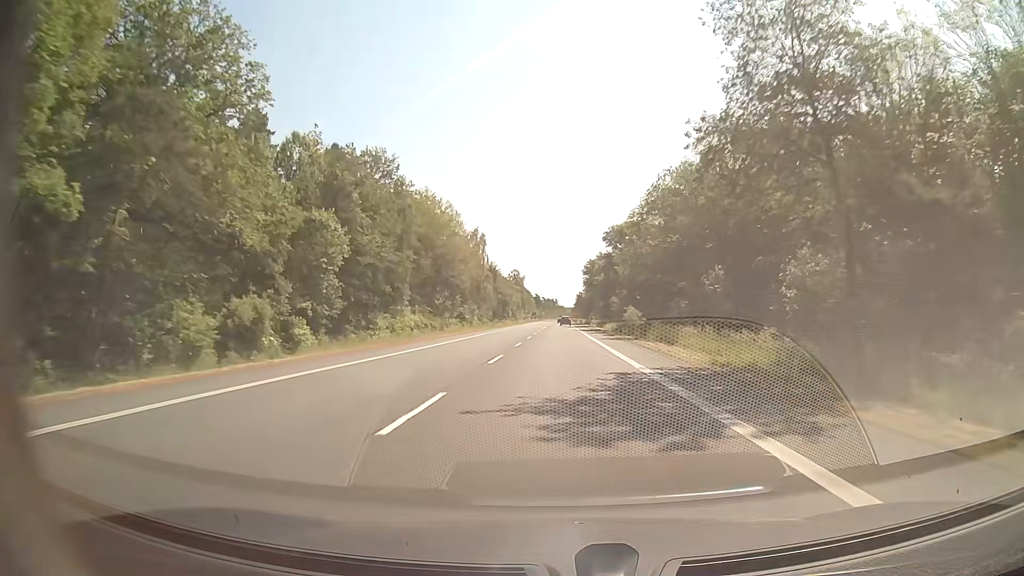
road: secondary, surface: asphalt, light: Day
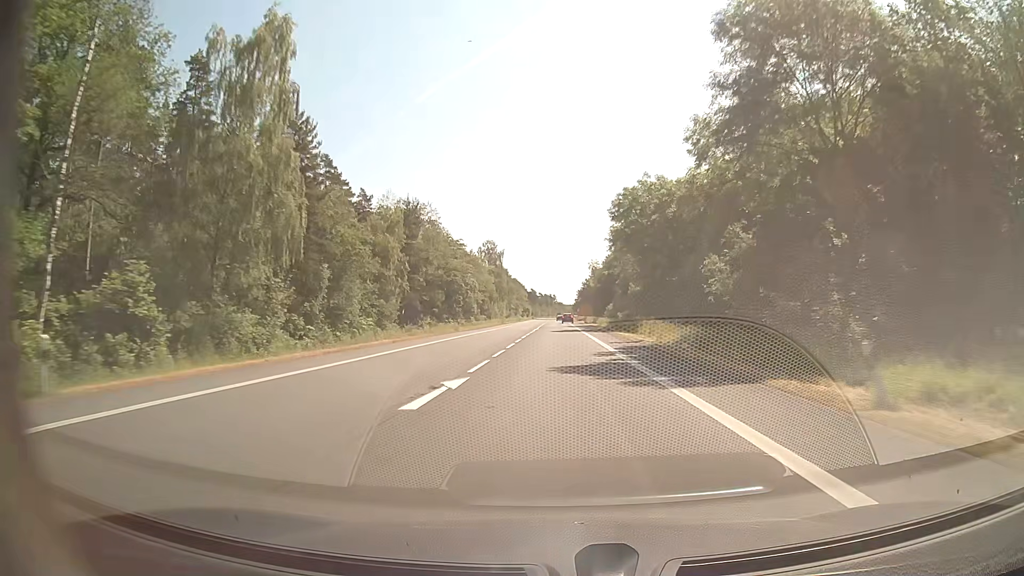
(+0.1, +81.3) m; 0°
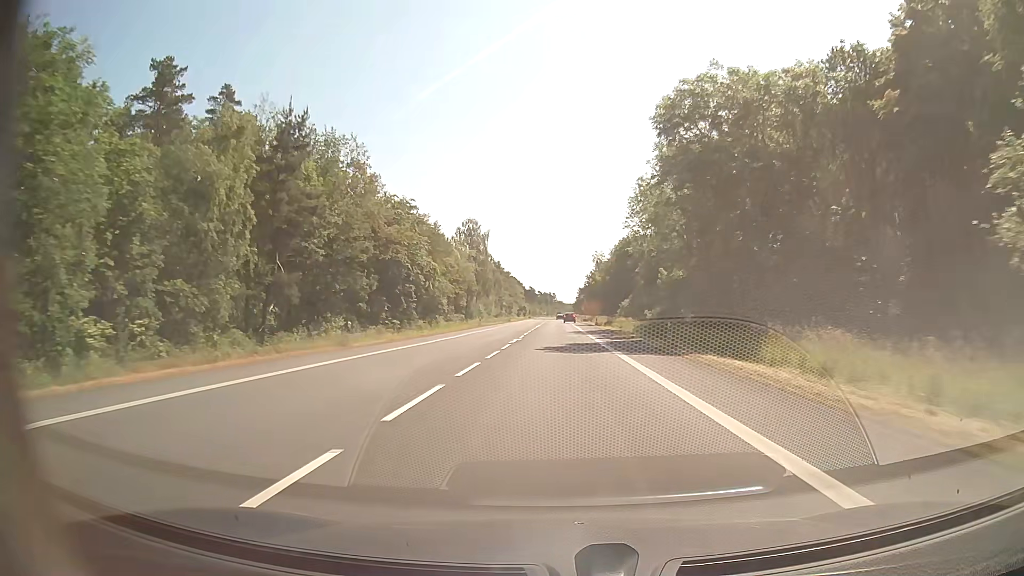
(0.0, +31.4) m; 0°
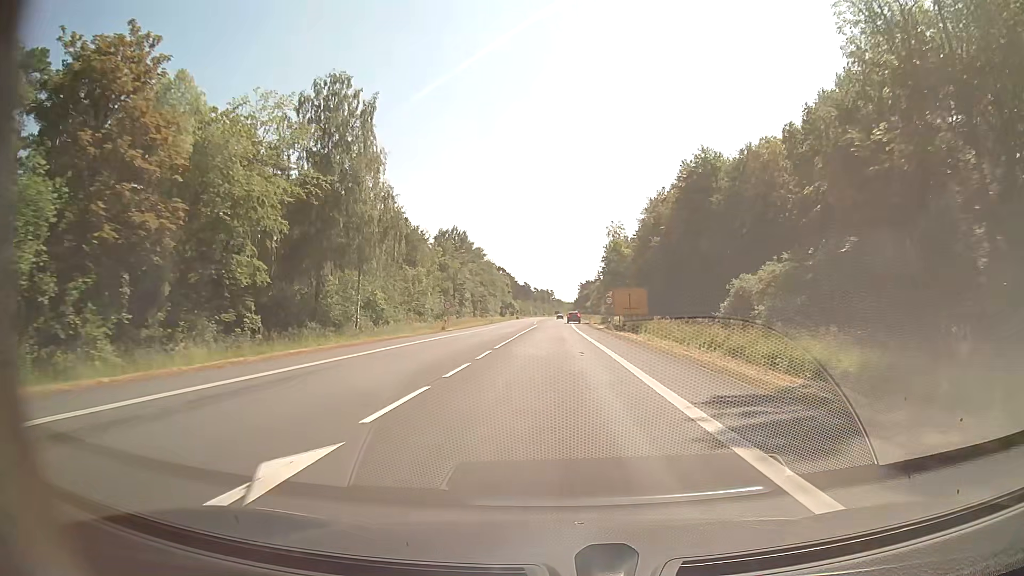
(0.0, +71.9) m; 0°
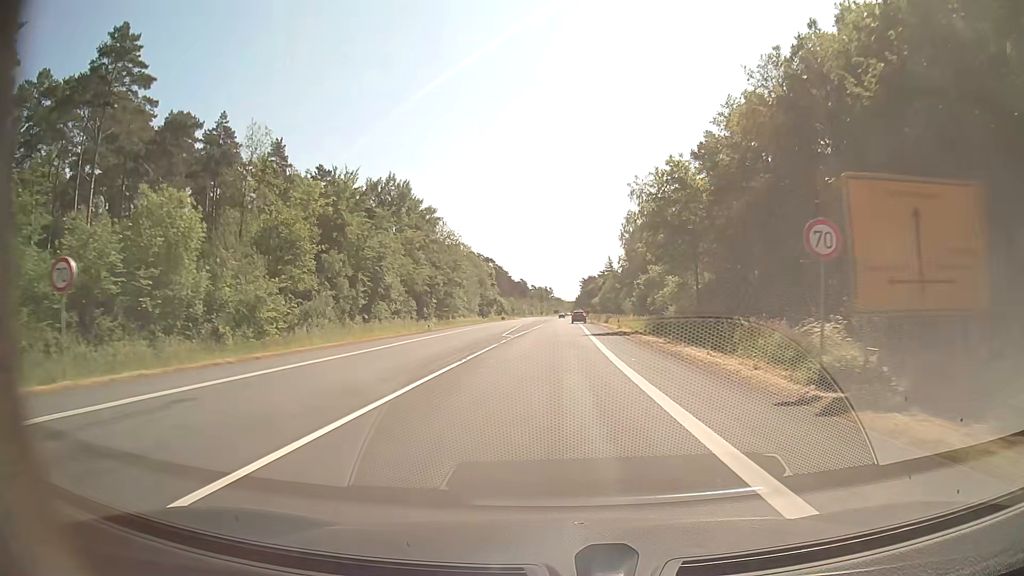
(+0.2, +50.9) m; 0°
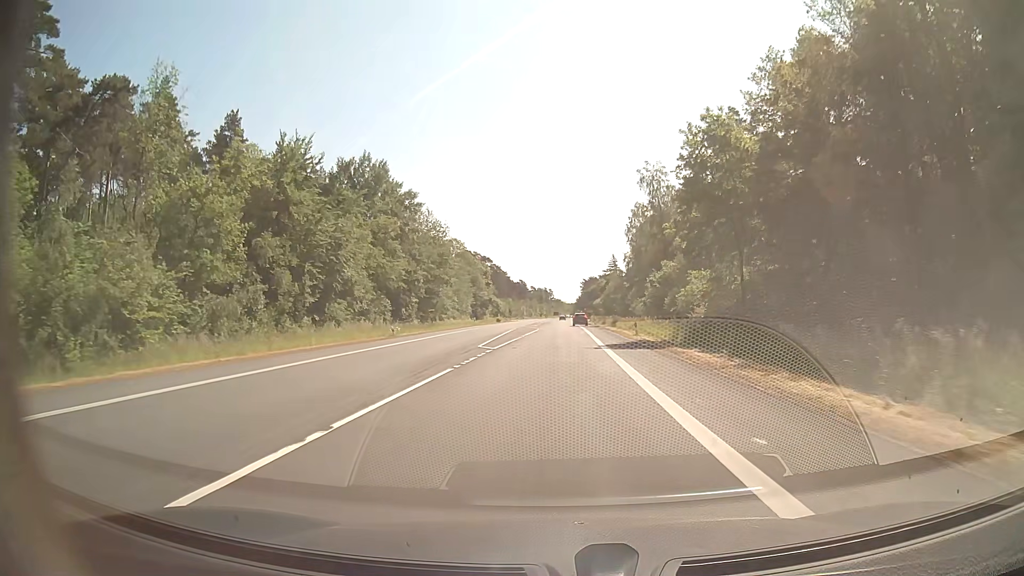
(0.0, +11.8) m; 0°
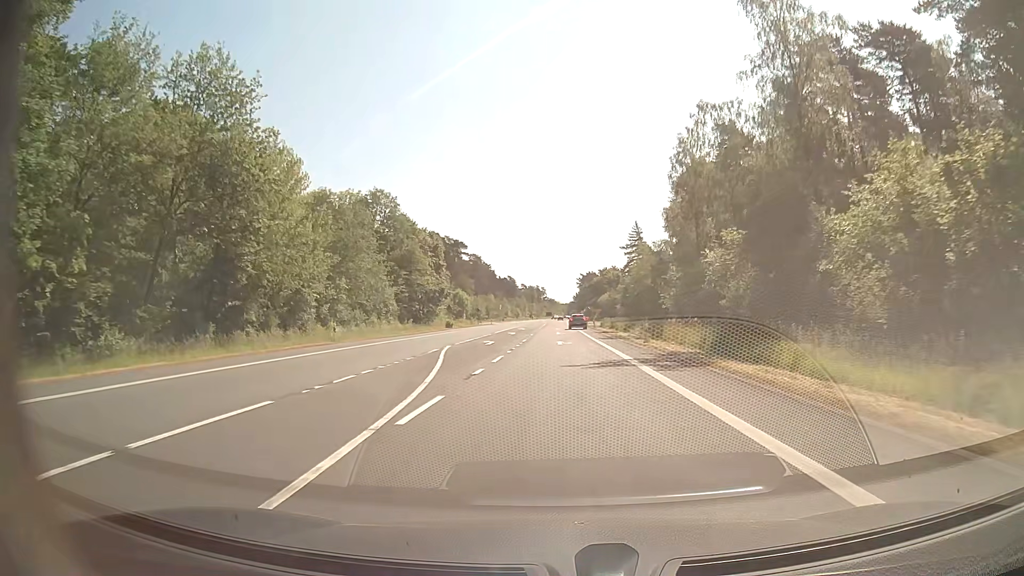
(+0.5, +57.3) m; +1°
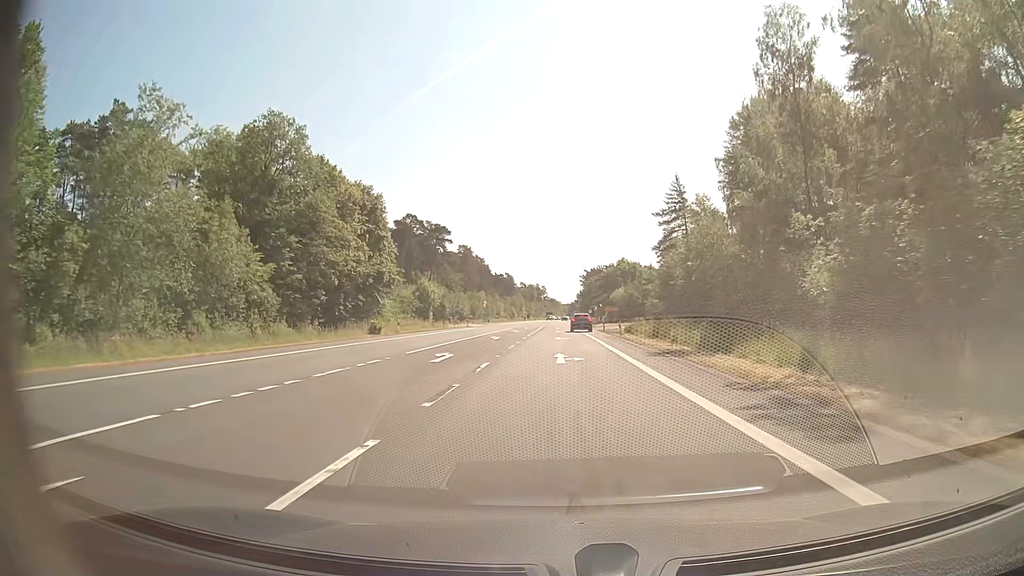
(0.0, +34.3) m; 0°
(0, +10) (0, +20) (0, +30) (0, +40) (0, +50) (0, +60) (+1, +70) (+1, +80) (+1, +90) (+1, +100) m
